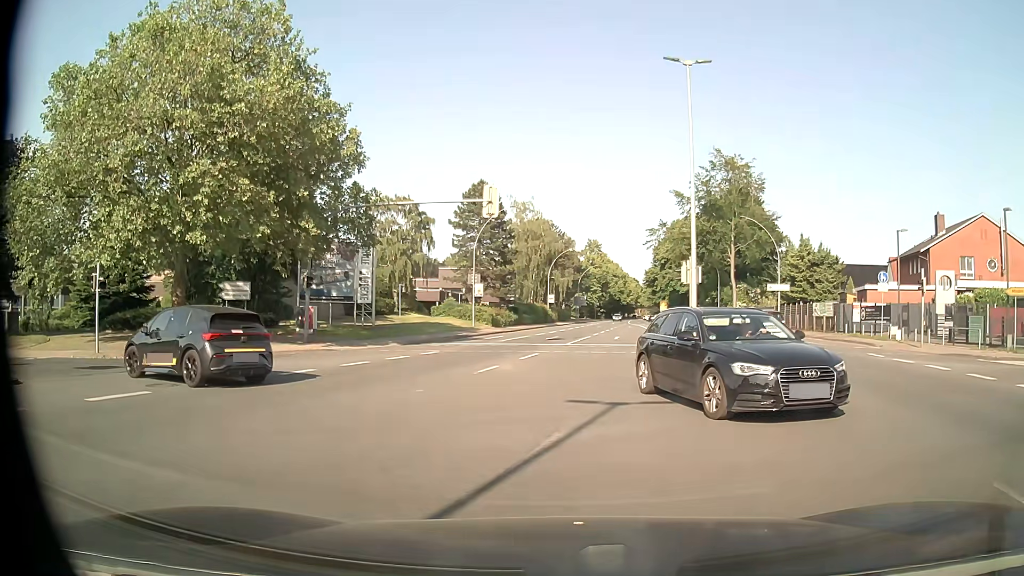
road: primary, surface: asphalt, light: Day
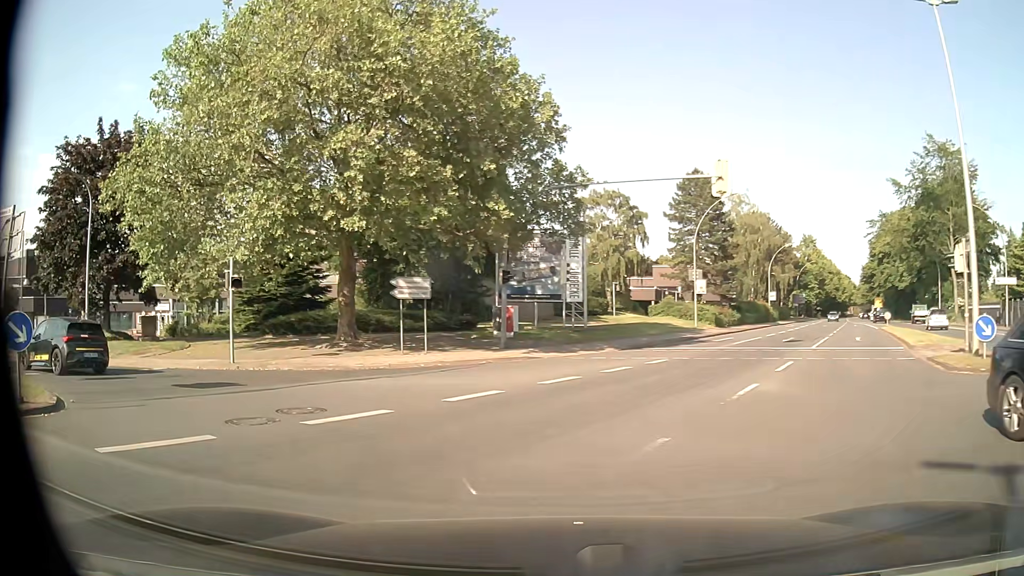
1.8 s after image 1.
(-0.8, +5.0) m; -17°
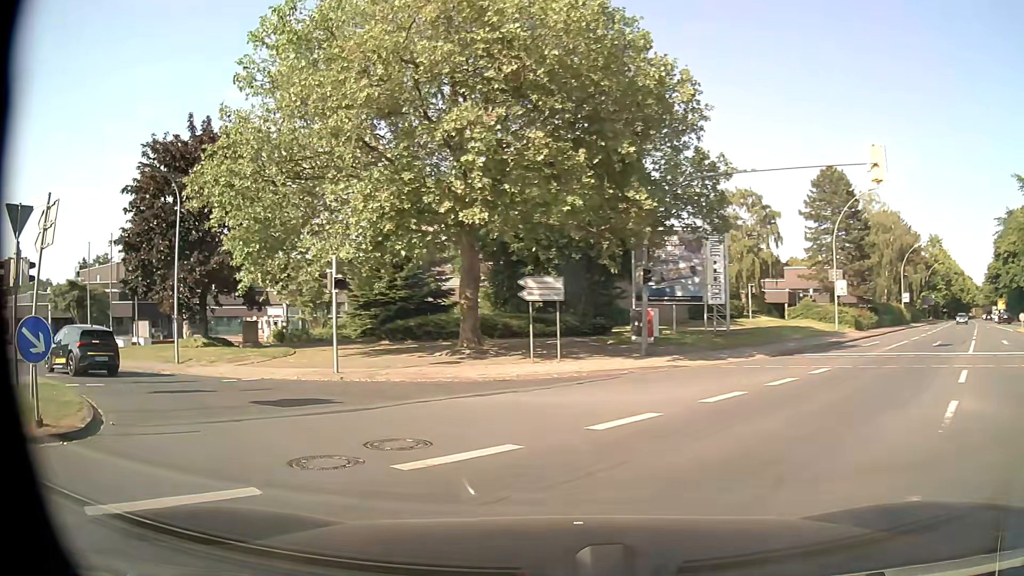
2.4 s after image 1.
(-0.3, +2.5) m; -12°
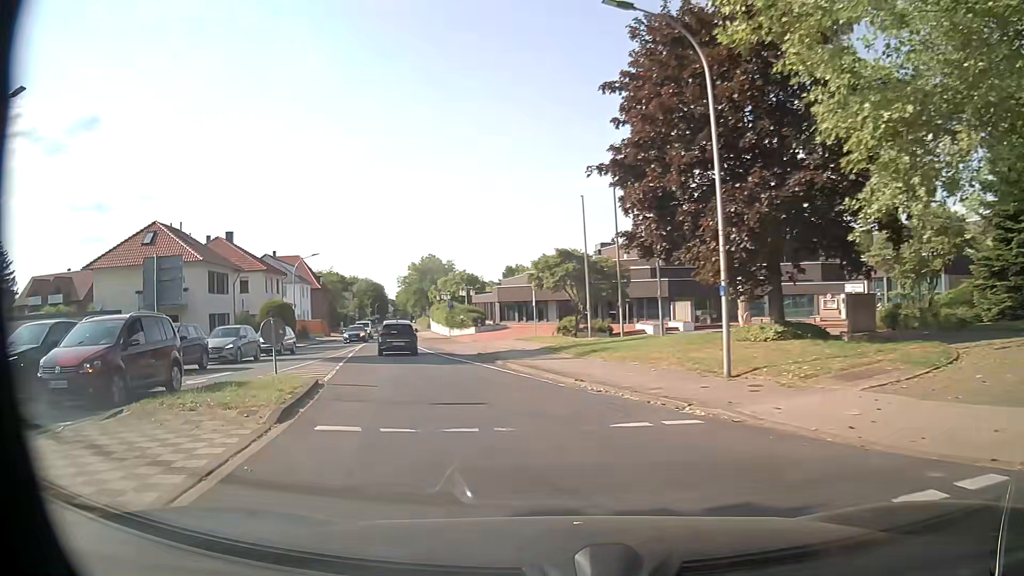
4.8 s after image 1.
(-6.4, +12.7) m; -47°
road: unclassified
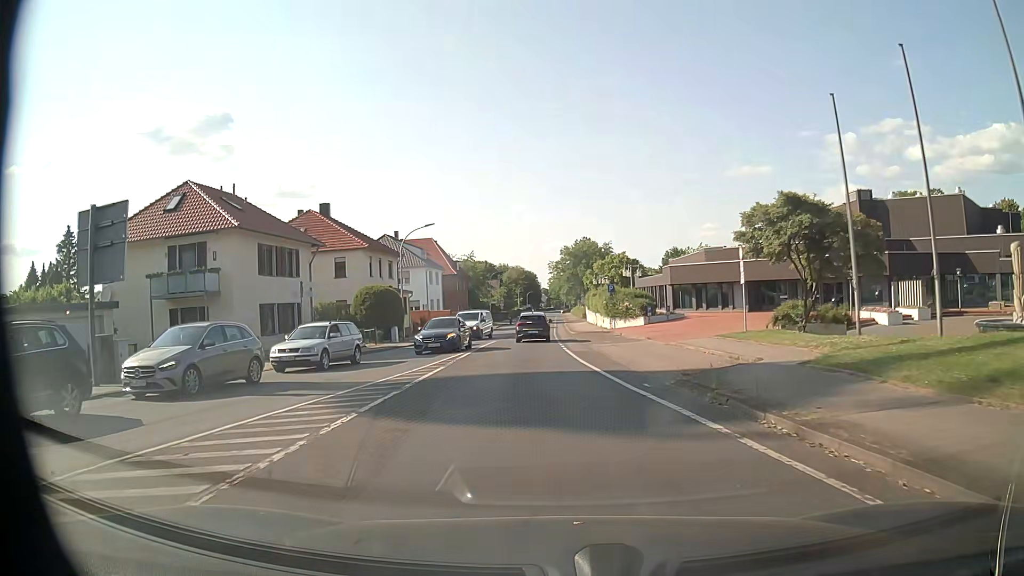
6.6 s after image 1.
(-2.5, +14.6) m; -13°
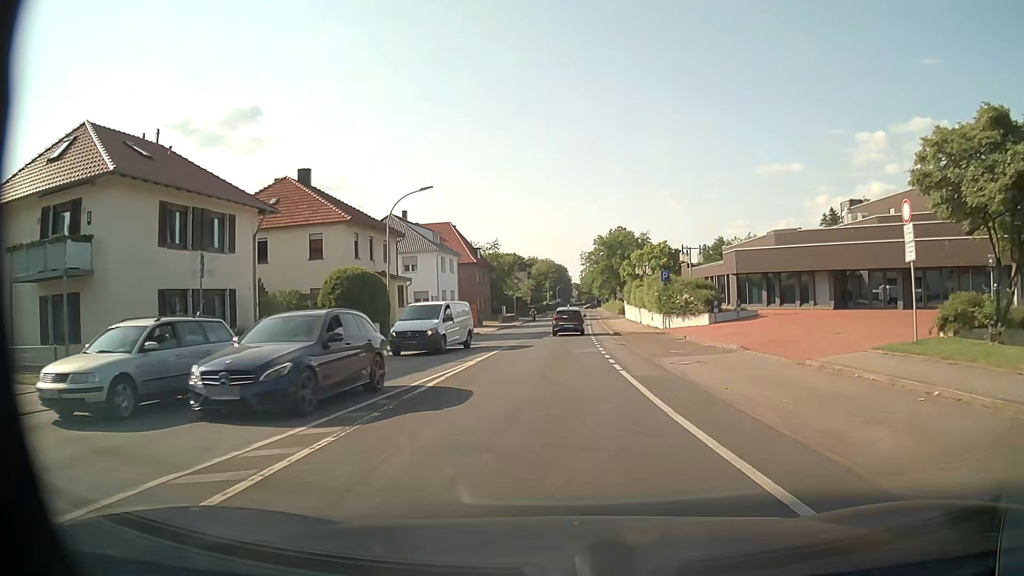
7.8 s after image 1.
(-0.5, +11.7) m; -3°
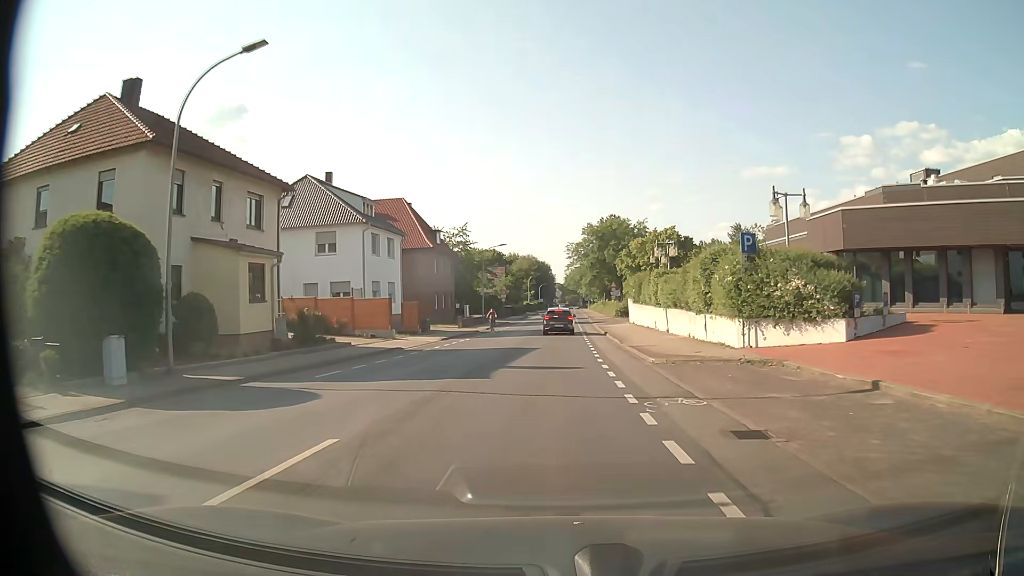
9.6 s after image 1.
(+0.2, +19.6) m; +2°
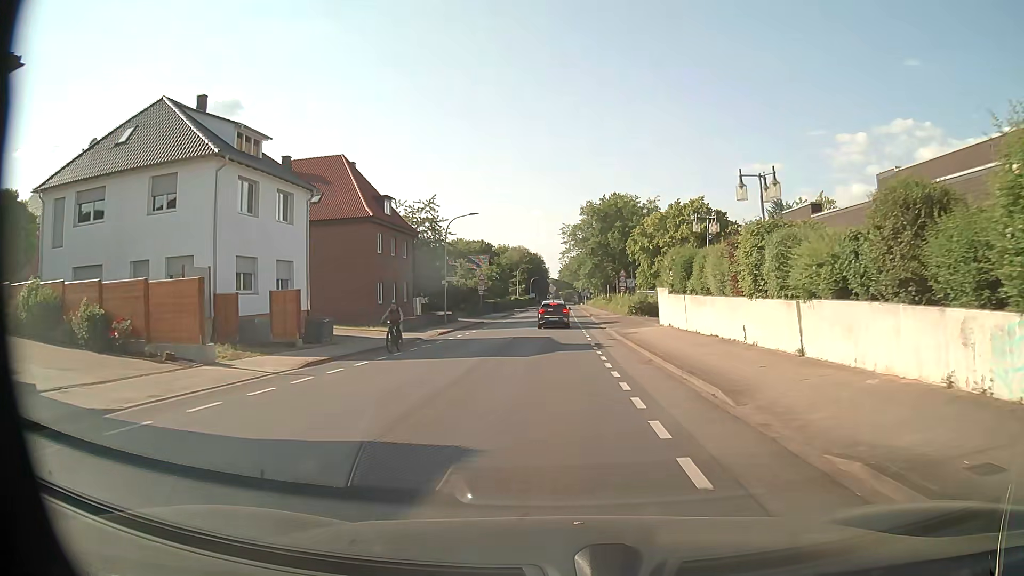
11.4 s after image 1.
(+0.1, +18.9) m; +1°
(0, +10) (0, +20) (0, +30) (0, +40) (0, +50) (0, +60) (0, +70) (0, +80) (0, +90) (0, +100) m
